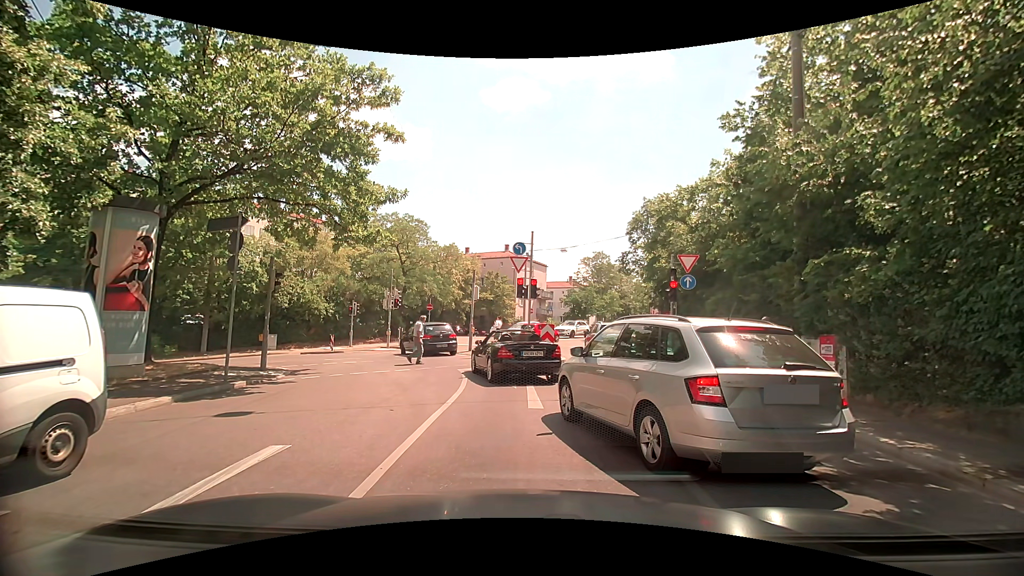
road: secondary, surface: asphalt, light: Day
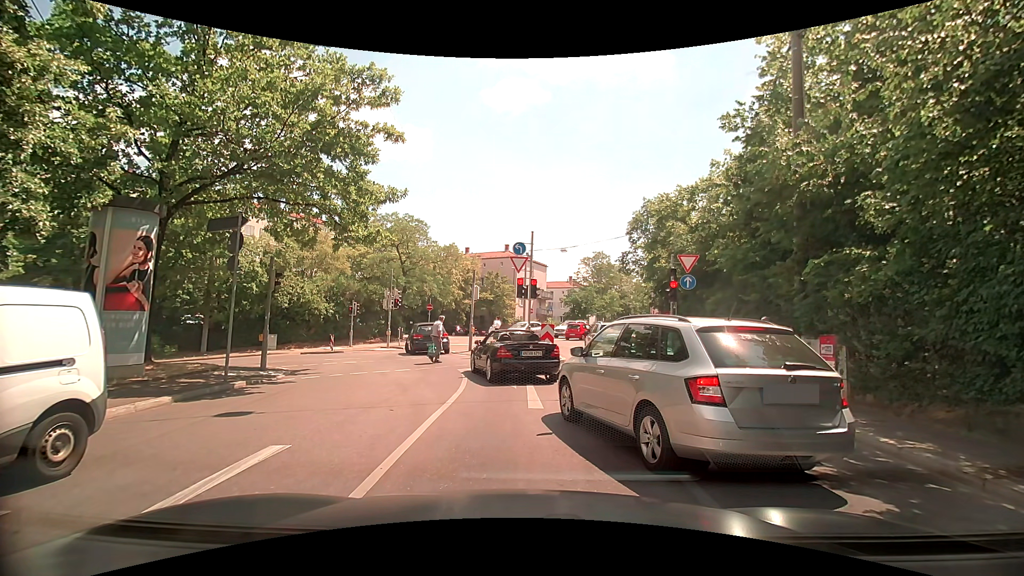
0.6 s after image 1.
(0.0, 0.0) m; 0°
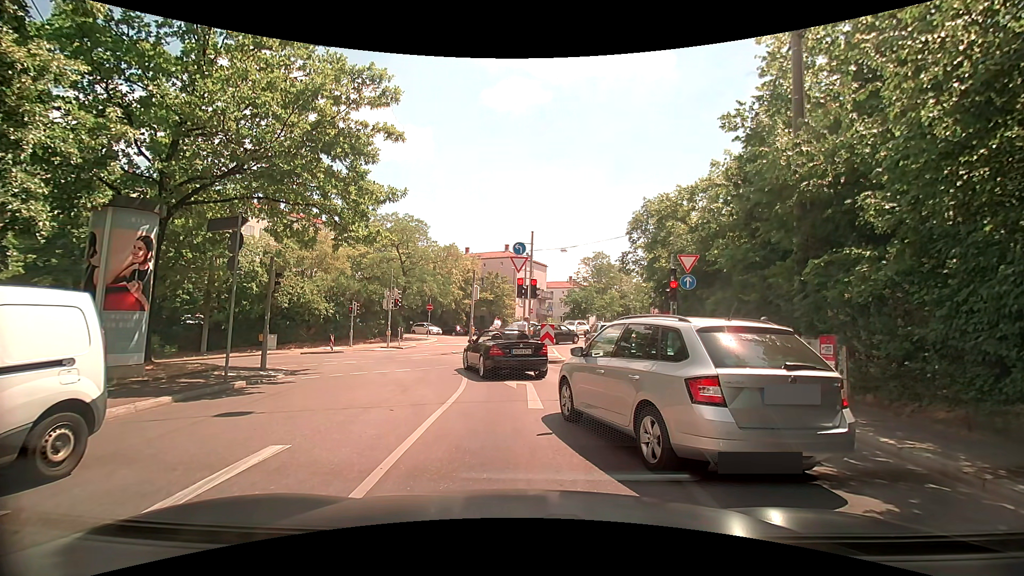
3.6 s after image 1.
(0.0, 0.0) m; 0°
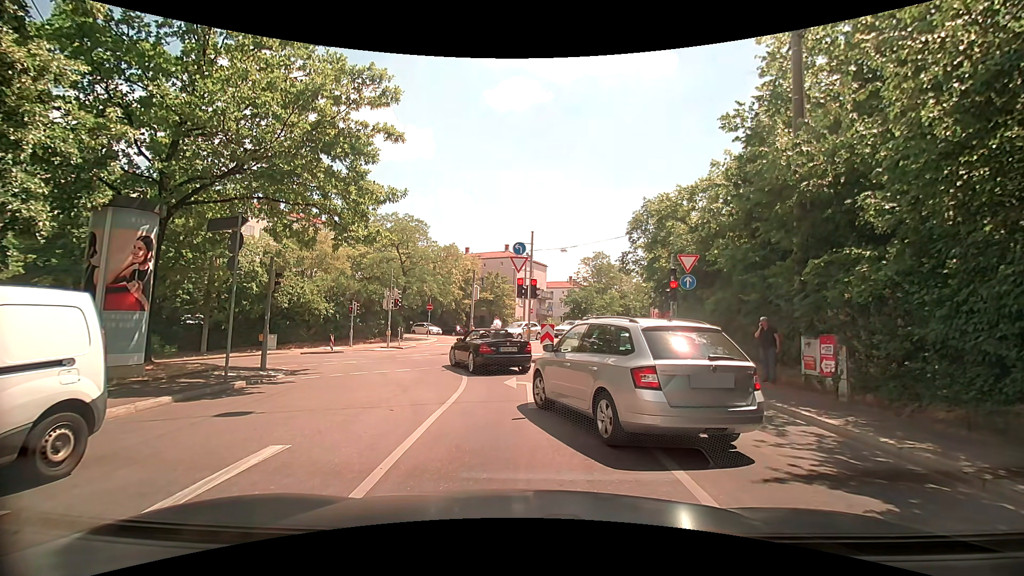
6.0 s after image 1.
(0.0, 0.0) m; 0°
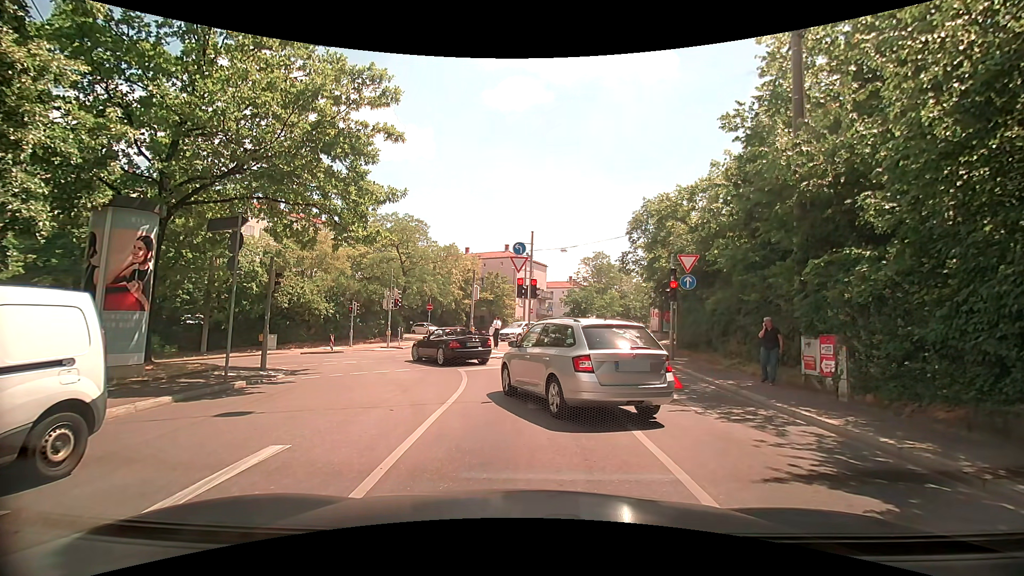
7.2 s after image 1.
(0.0, 0.0) m; 0°
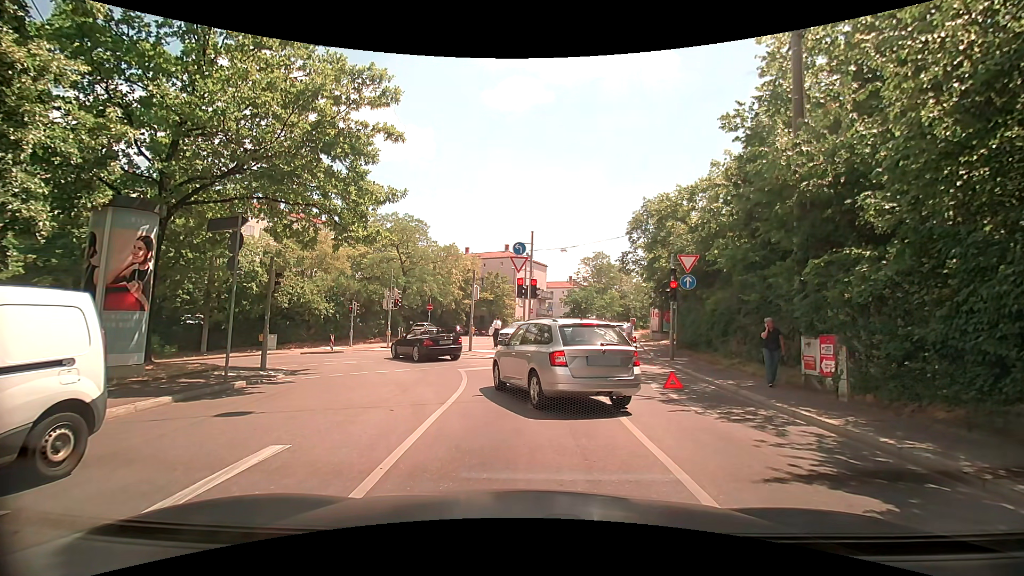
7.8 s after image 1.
(0.0, 0.0) m; 0°
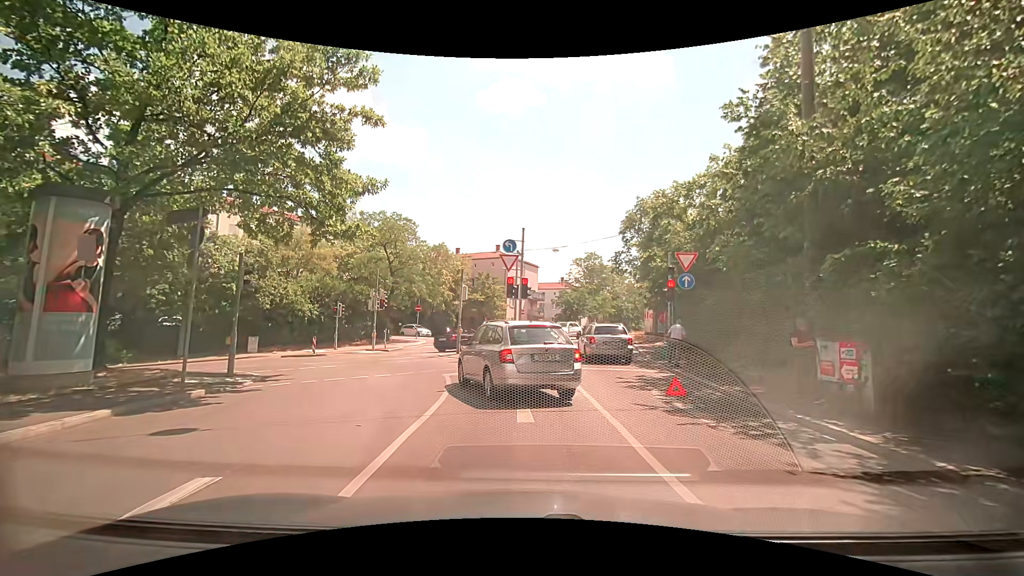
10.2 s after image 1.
(0.0, +1.1) m; 0°
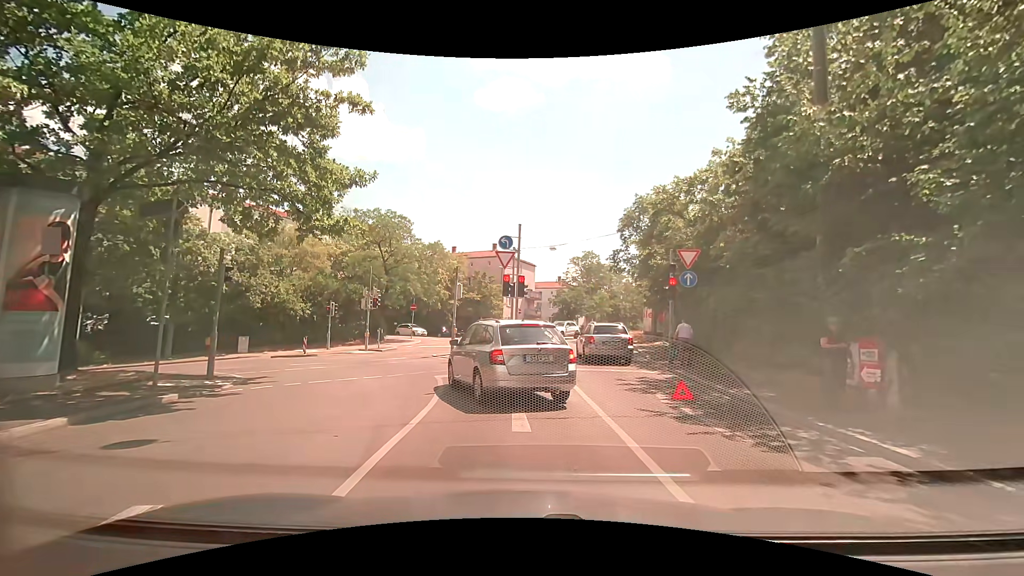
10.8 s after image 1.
(0.0, +0.7) m; 0°
